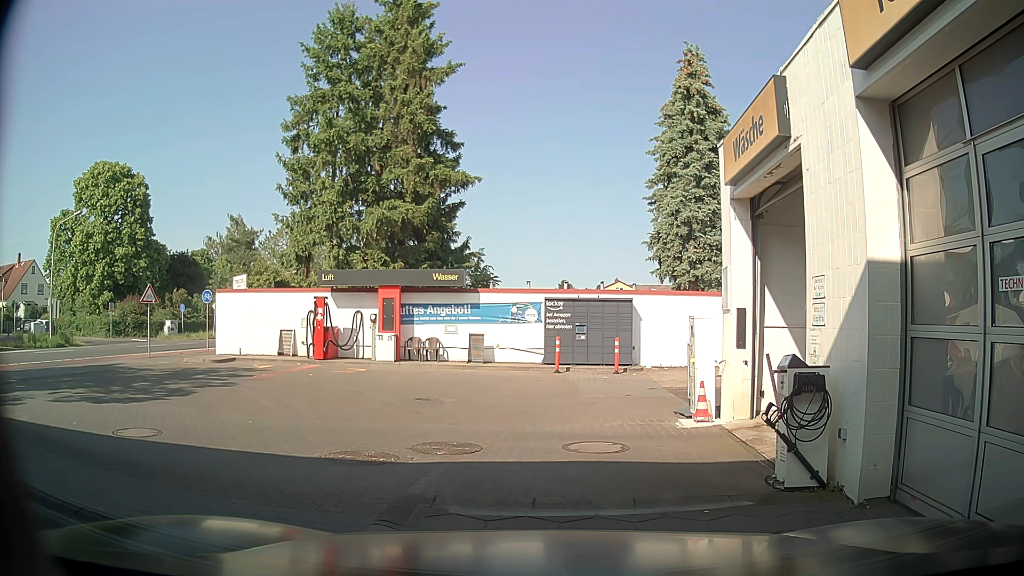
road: service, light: Day
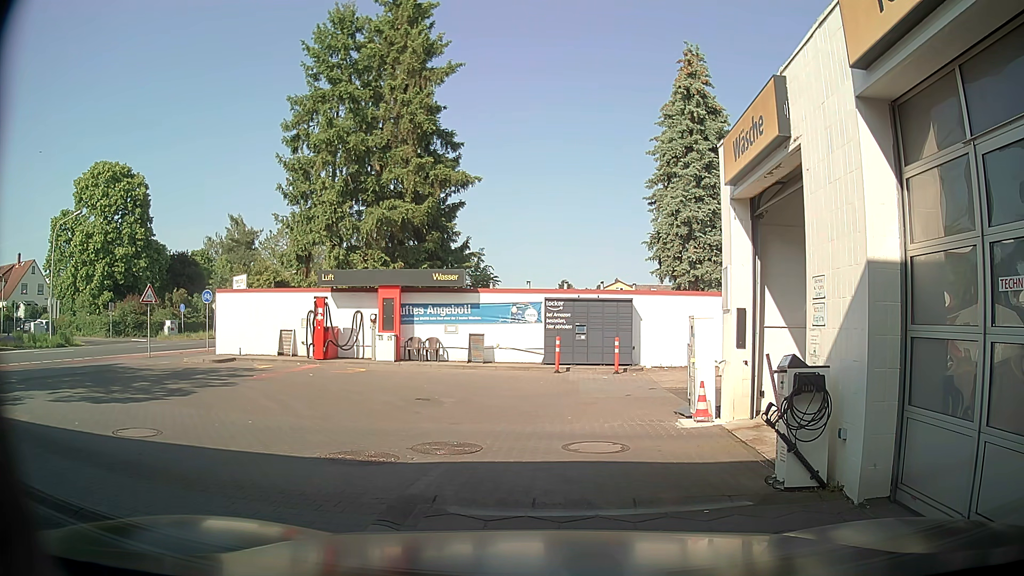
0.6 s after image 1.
(0.0, 0.0) m; 0°
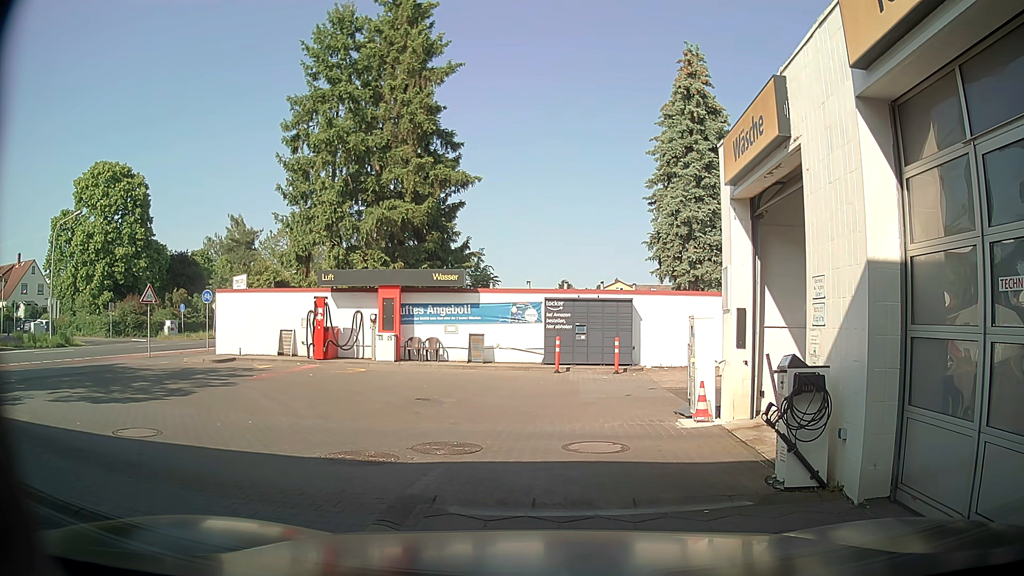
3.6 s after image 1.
(0.0, 0.0) m; 0°
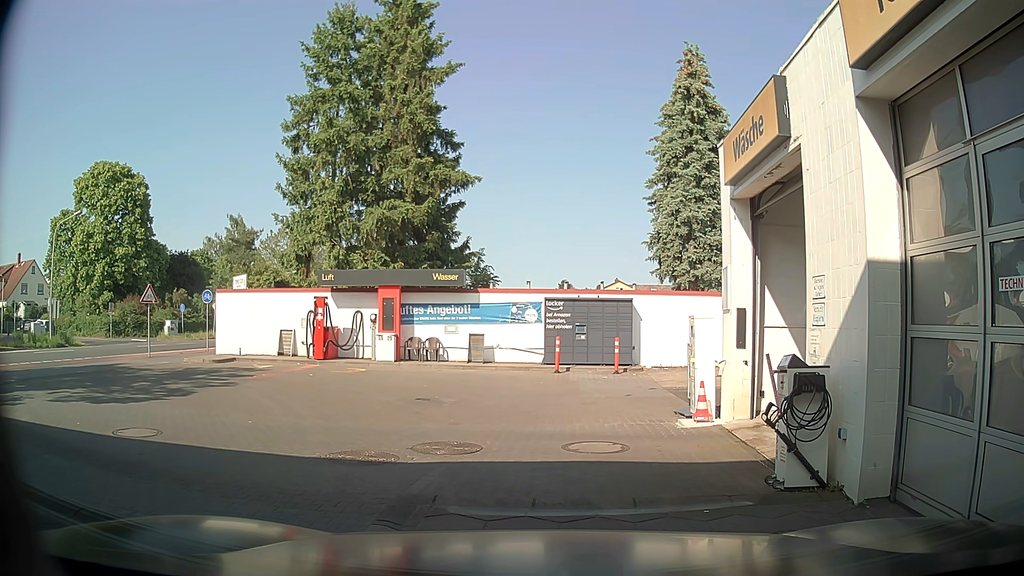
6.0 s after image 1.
(0.0, 0.0) m; 0°
